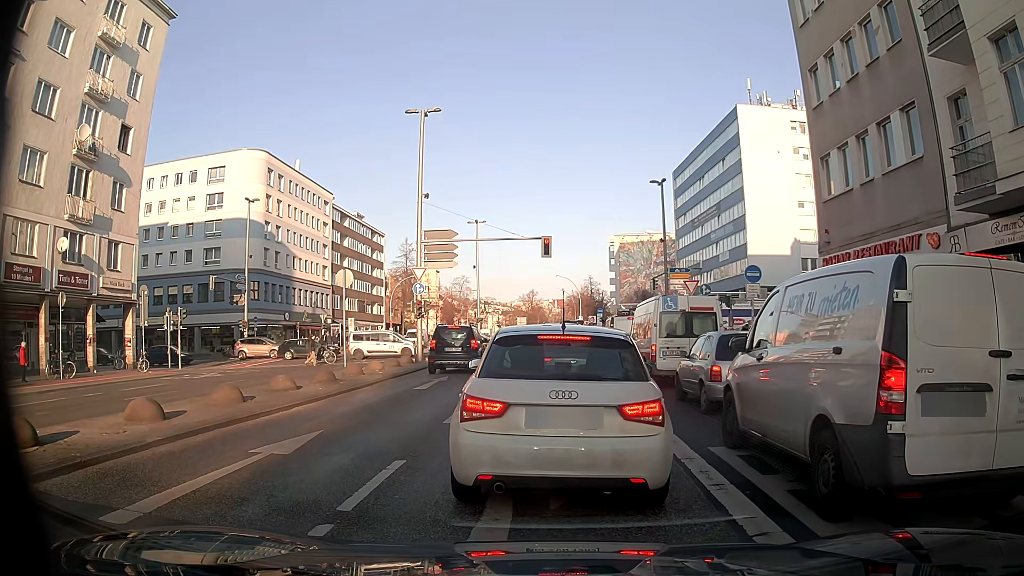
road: secondary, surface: asphalt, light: Day
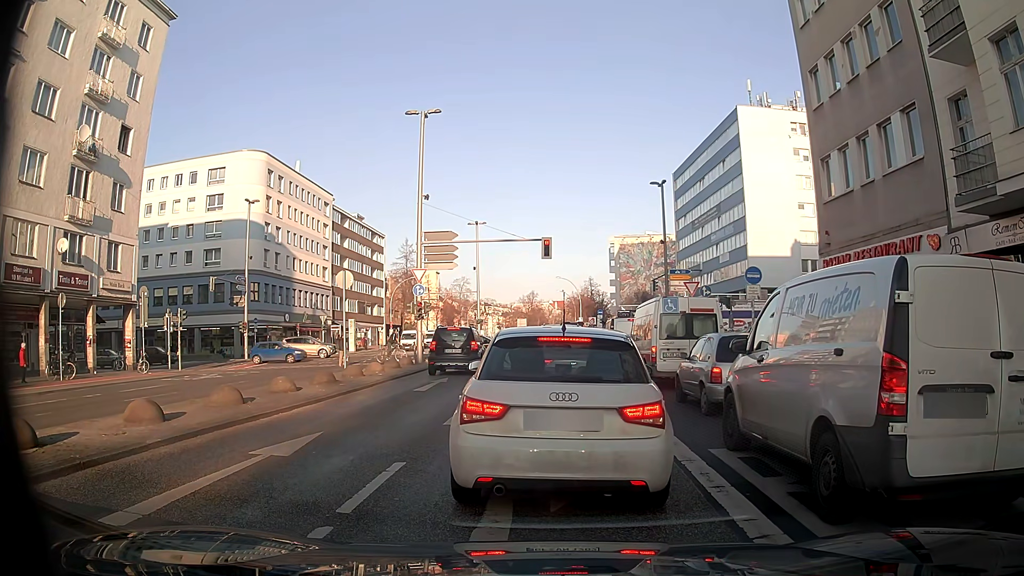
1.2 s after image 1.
(0.0, +0.1) m; 0°
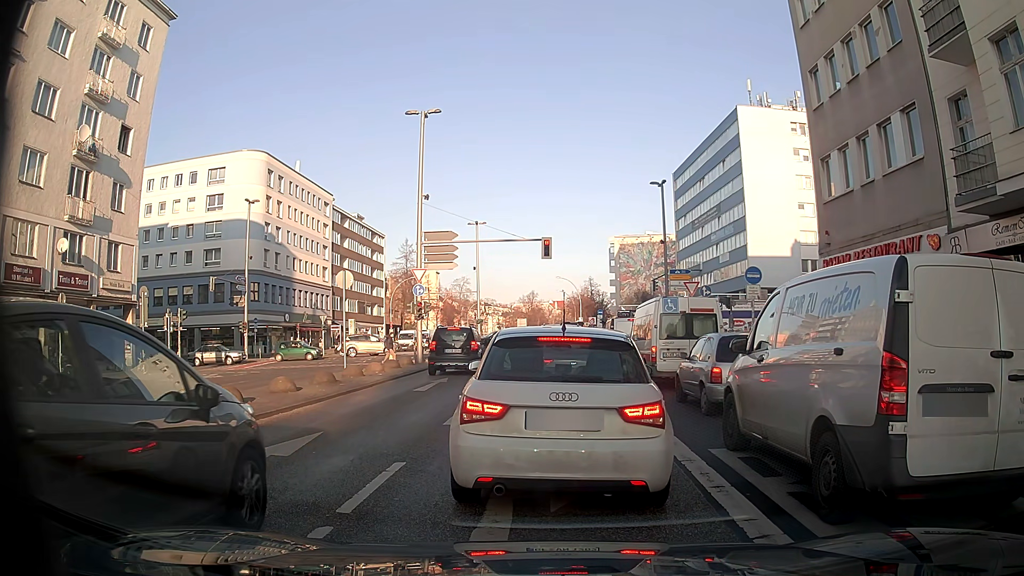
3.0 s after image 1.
(0.0, 0.0) m; 0°
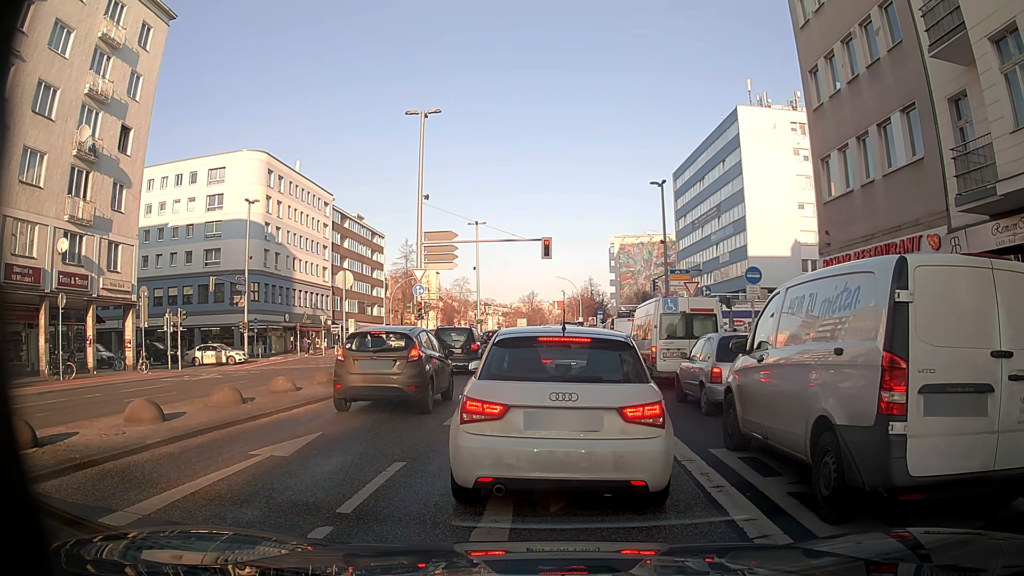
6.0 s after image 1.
(0.0, 0.0) m; 0°
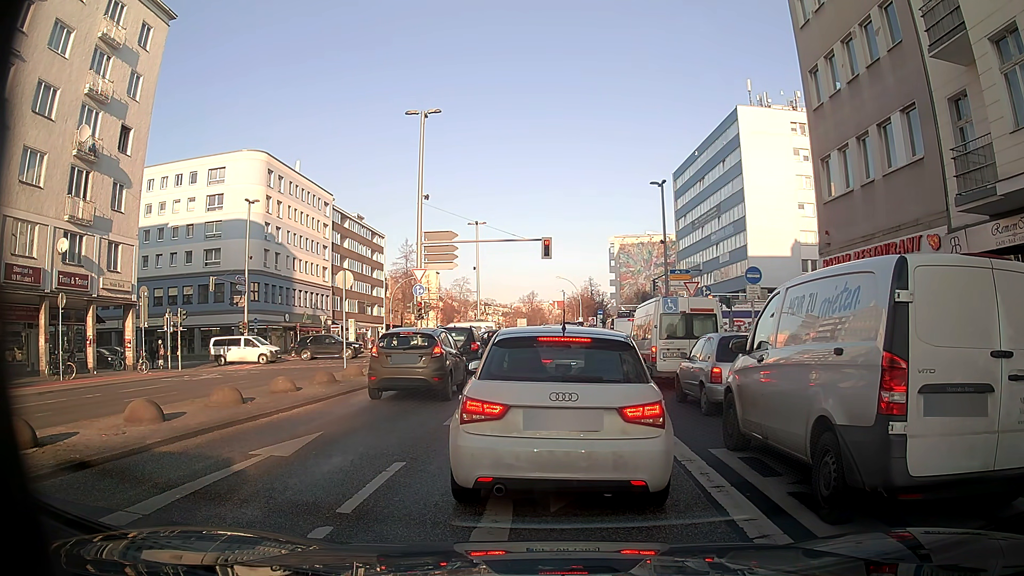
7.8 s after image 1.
(0.0, 0.0) m; 0°
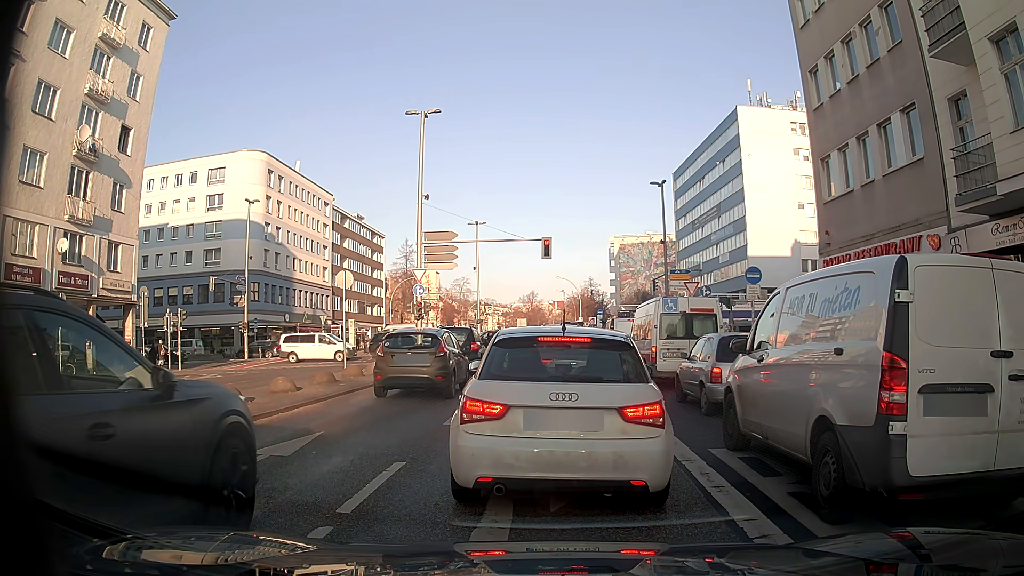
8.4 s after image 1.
(0.0, 0.0) m; 0°
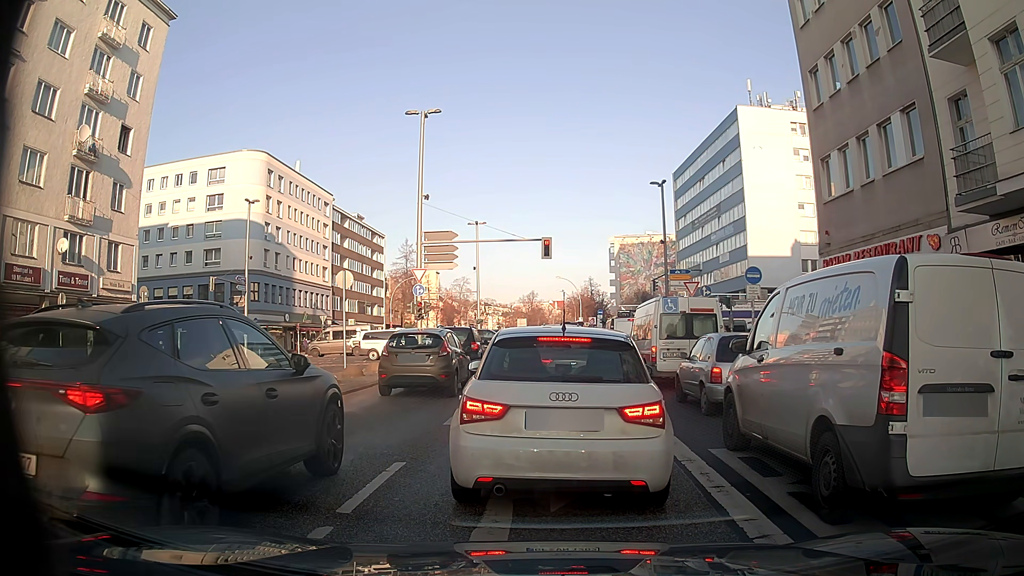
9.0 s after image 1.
(0.0, 0.0) m; 0°
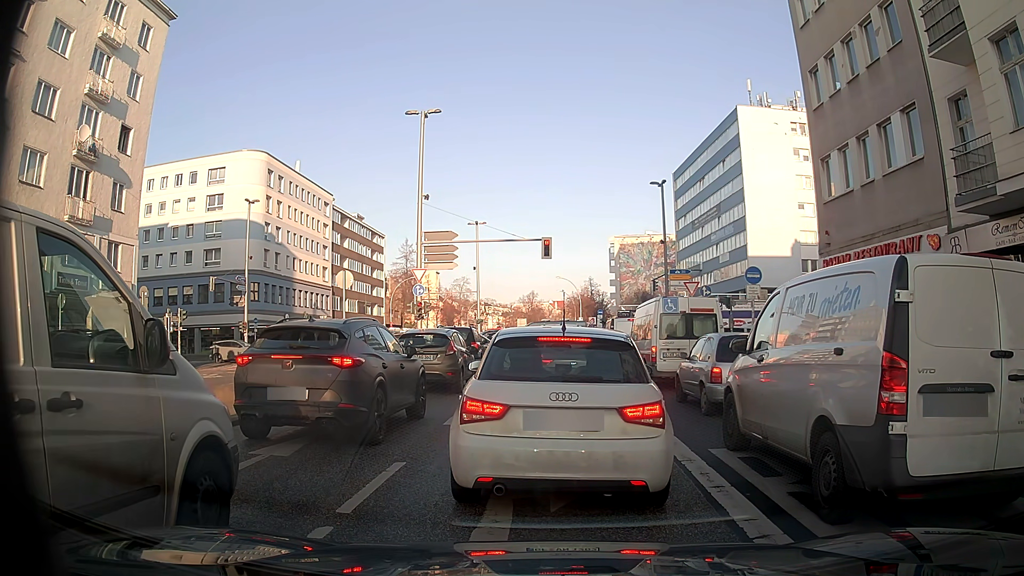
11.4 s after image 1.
(0.0, 0.0) m; 0°
